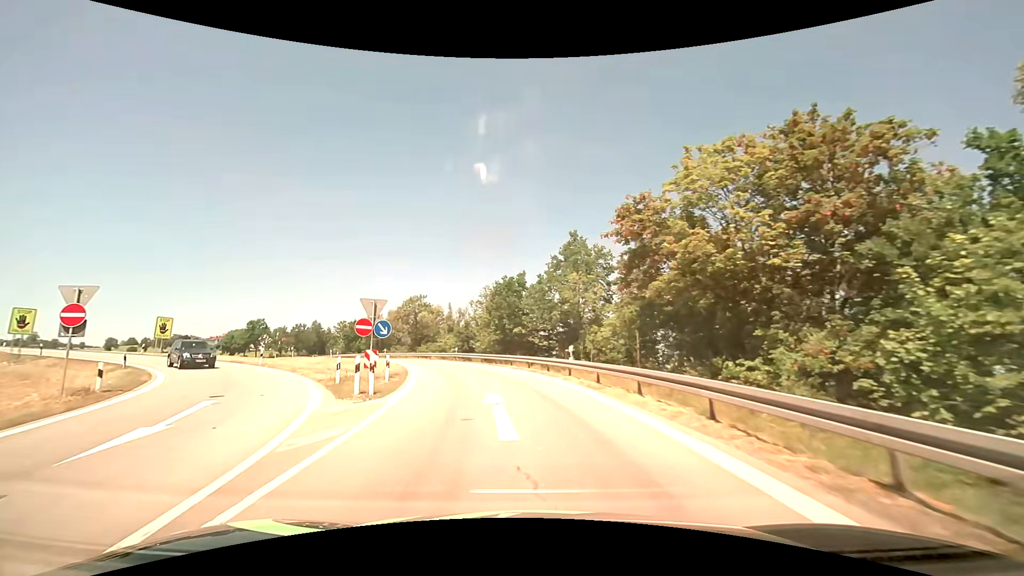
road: motorway_link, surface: asphalt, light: Day
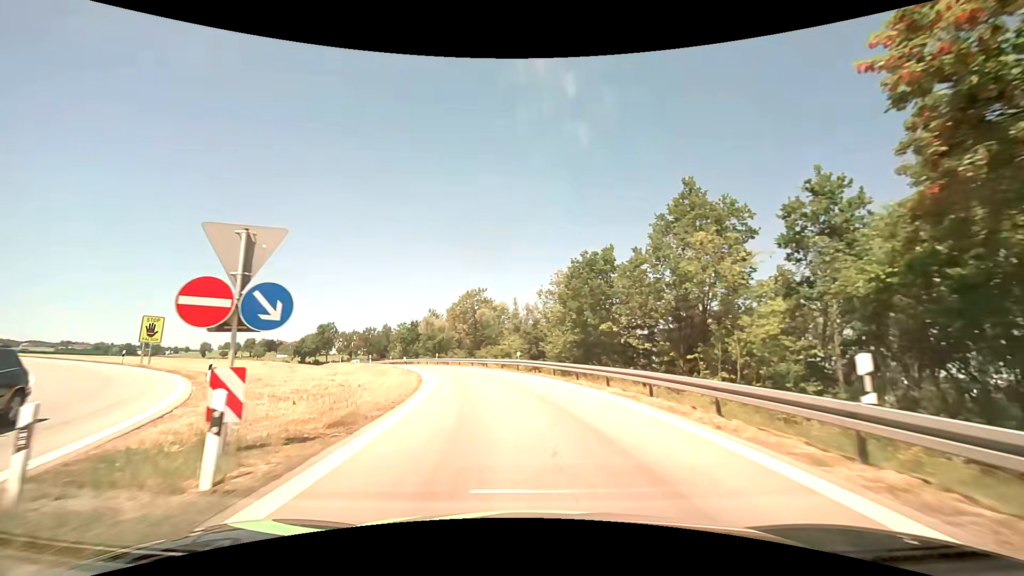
(-1.2, +14.2) m; -9°
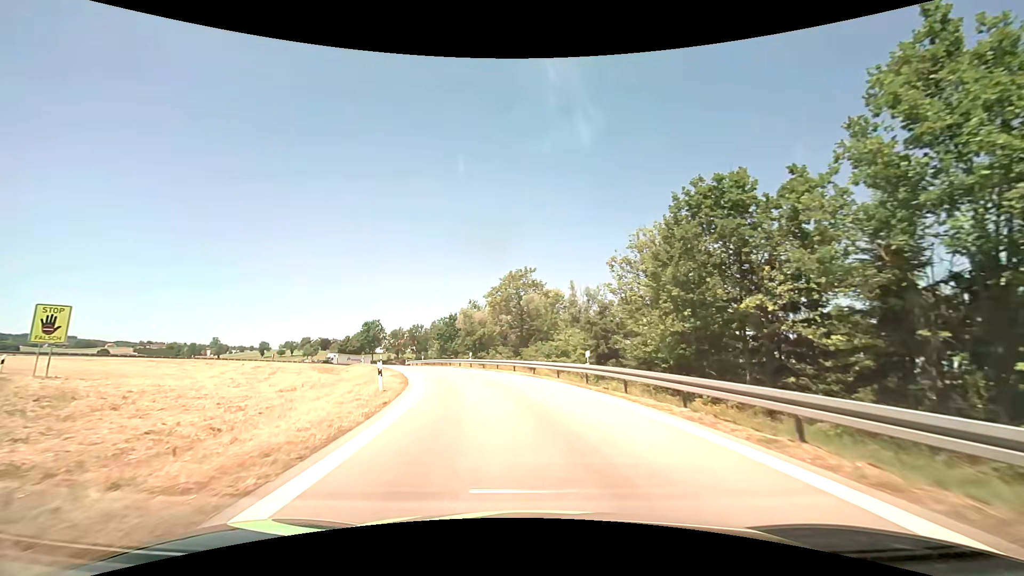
(-0.7, +14.5) m; -6°
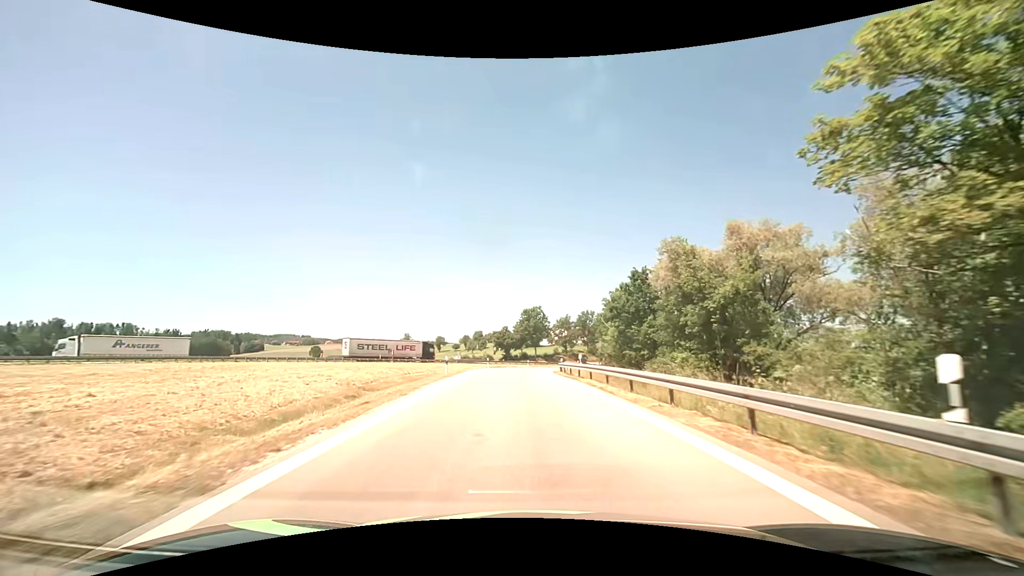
(-6.5, +37.5) m; -20°
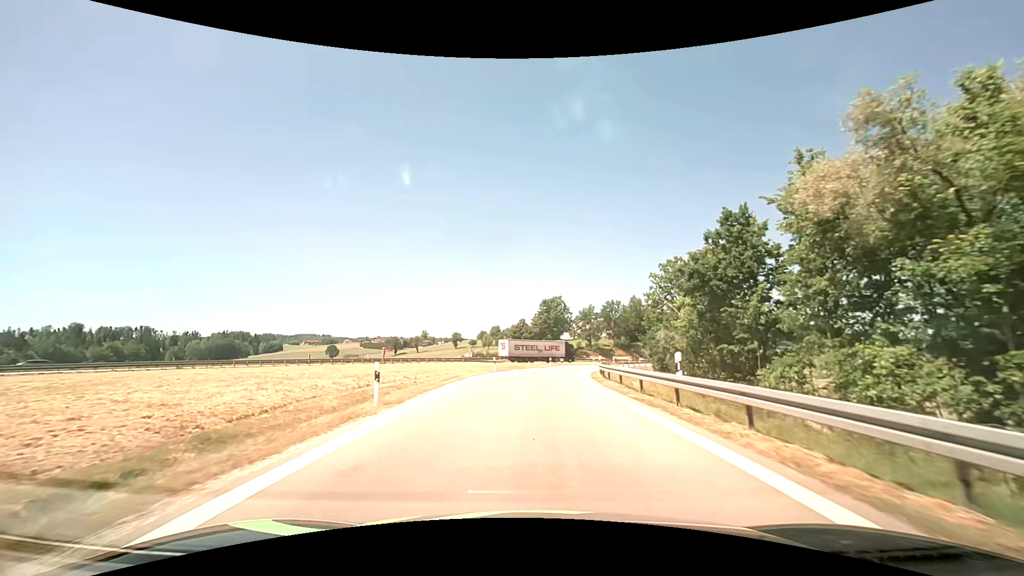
(-0.4, +15.6) m; -2°
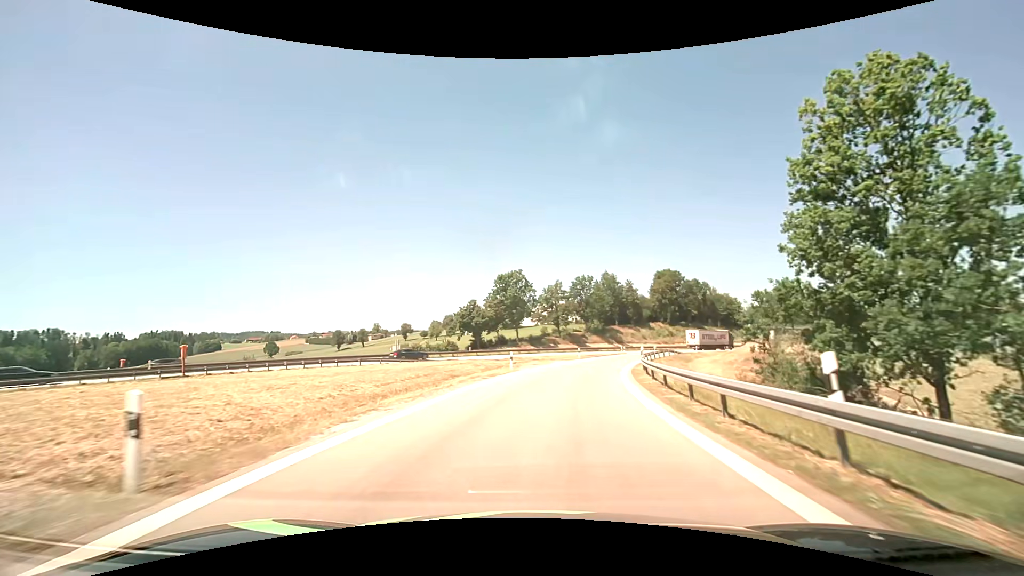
(+0.7, +30.9) m; +4°
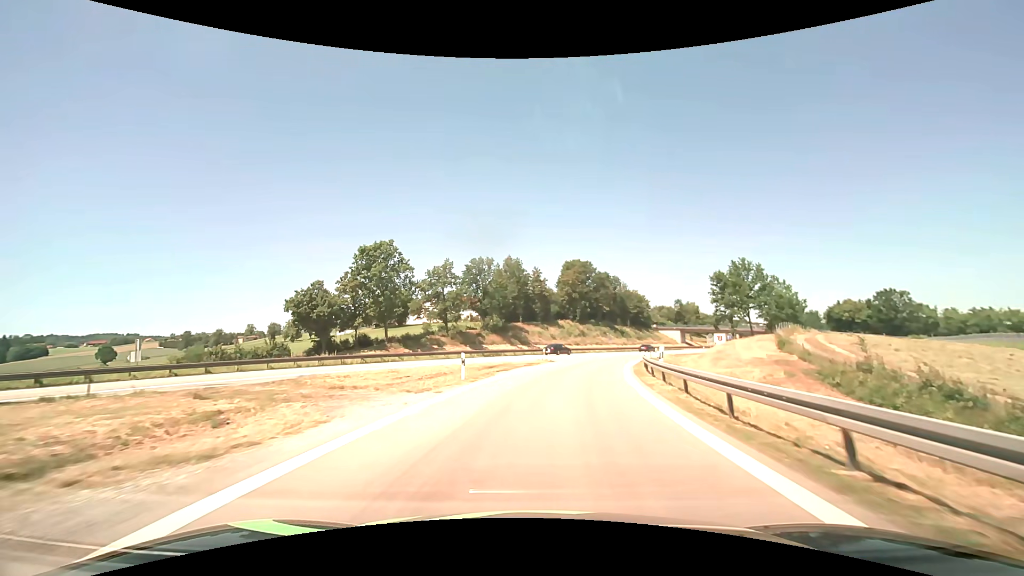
(+3.0, +31.4) m; +12°
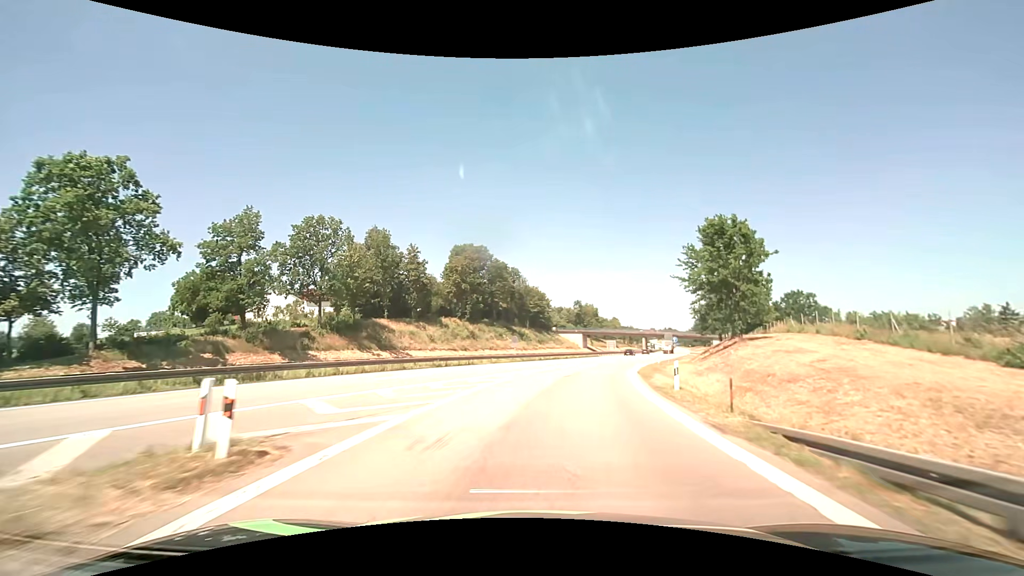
(+3.4, +32.6) m; +12°
(0, +10) (+1, +20) (+3, +30) (+6, +39) (+9, +49) (+12, +58) (+15, +68) (+18, +77) (+21, +87) (+24, +96) m
